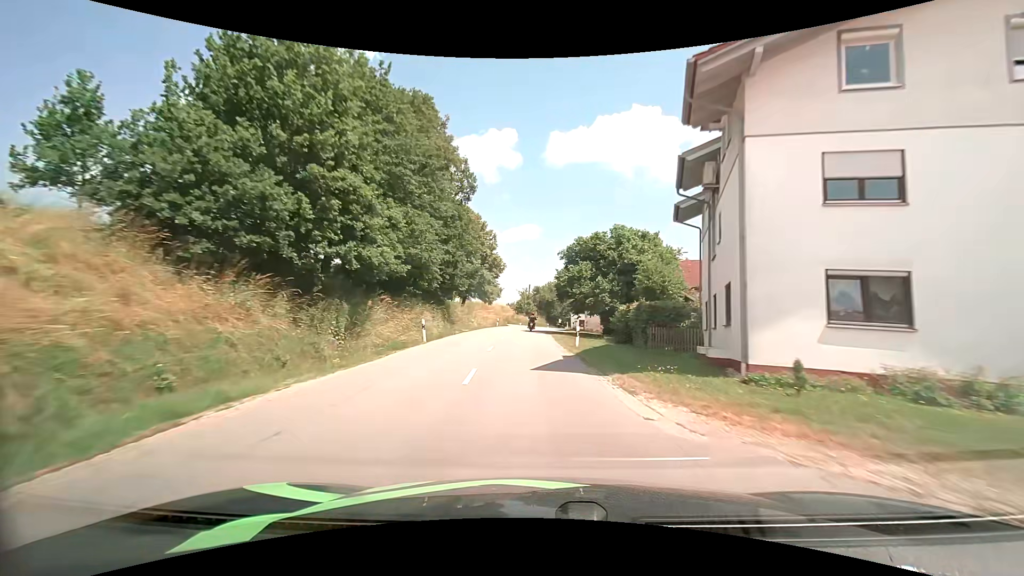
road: secondary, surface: asphalt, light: Day
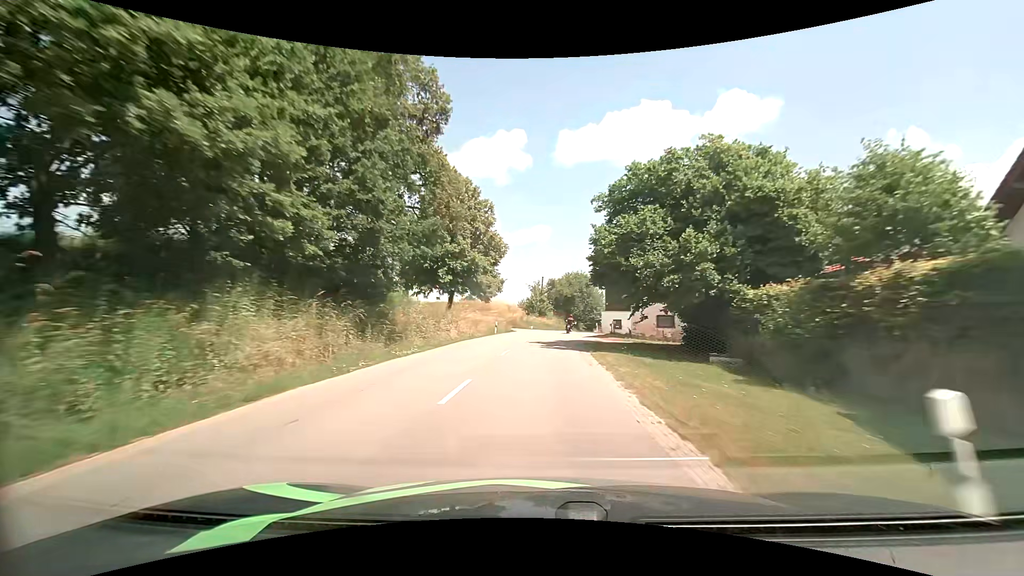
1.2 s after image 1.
(-0.5, +20.3) m; -2°
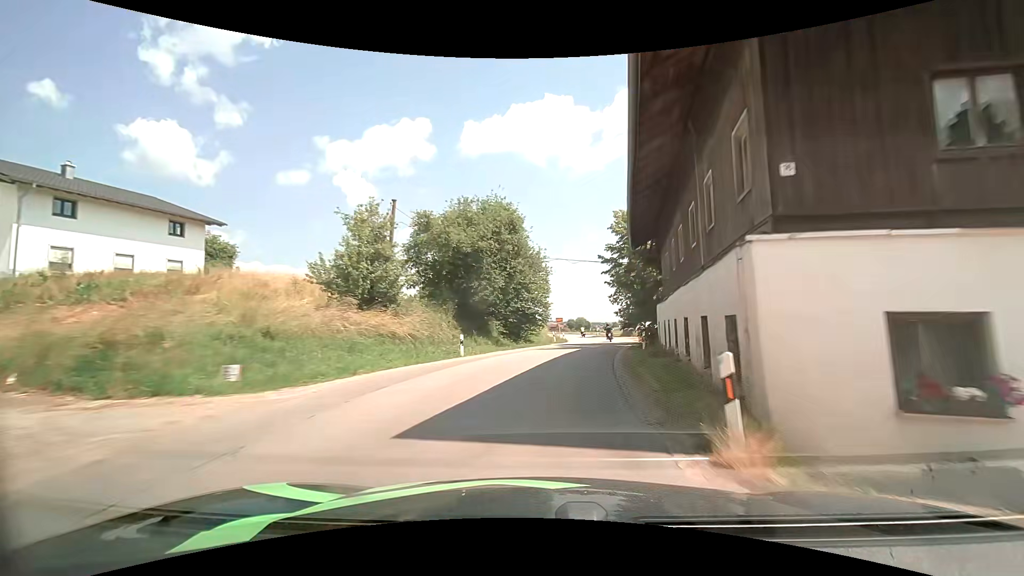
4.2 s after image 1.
(+2.7, +47.7) m; +11°
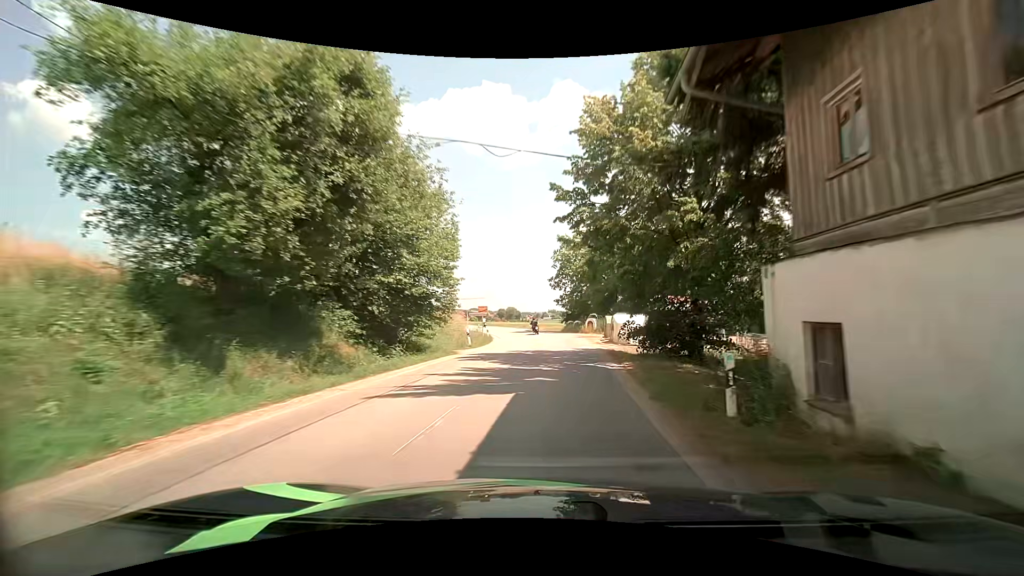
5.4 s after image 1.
(+1.1, +18.1) m; +7°
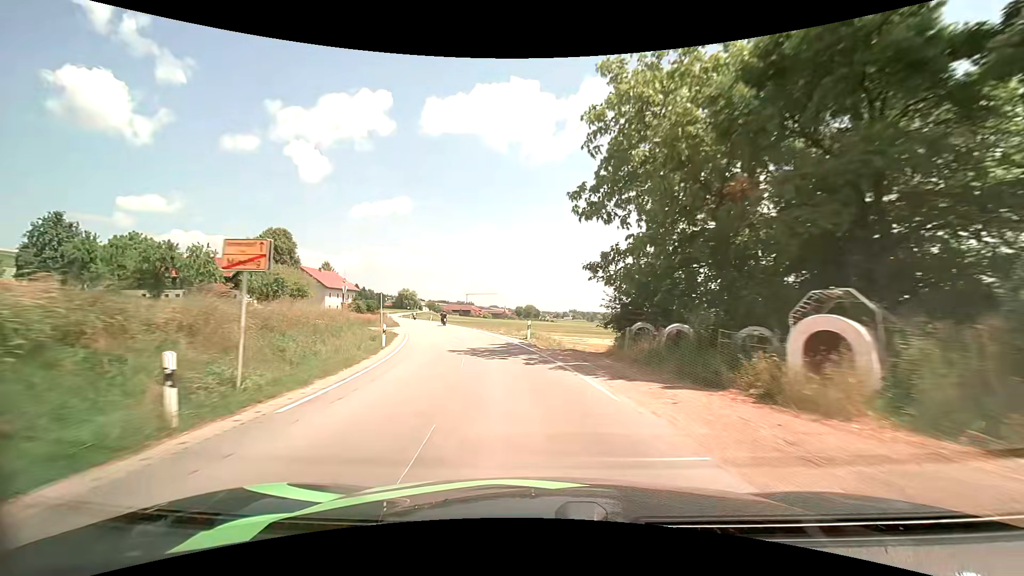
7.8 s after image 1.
(+1.0, +38.1) m; -1°
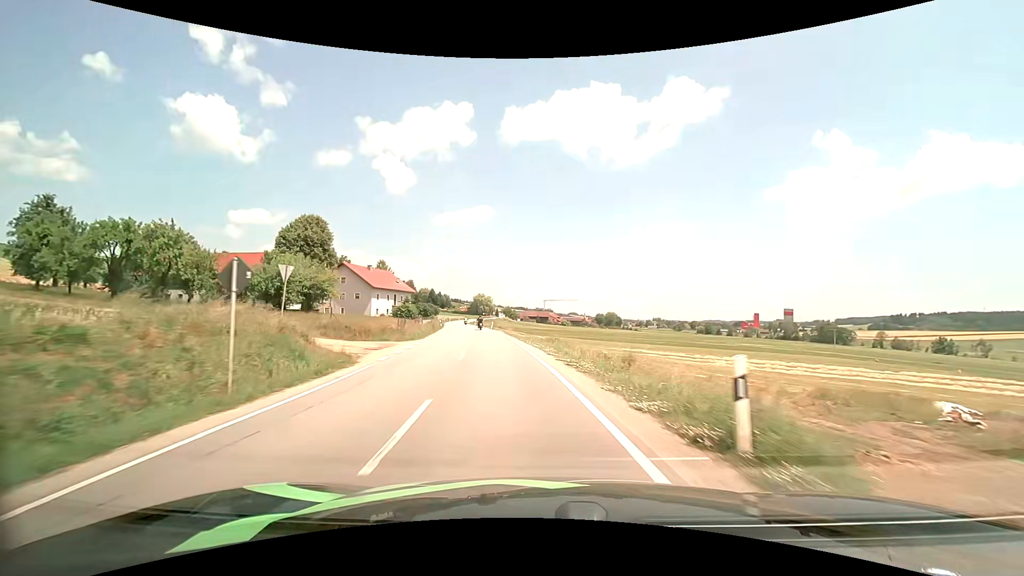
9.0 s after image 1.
(-1.6, +20.2) m; -9°
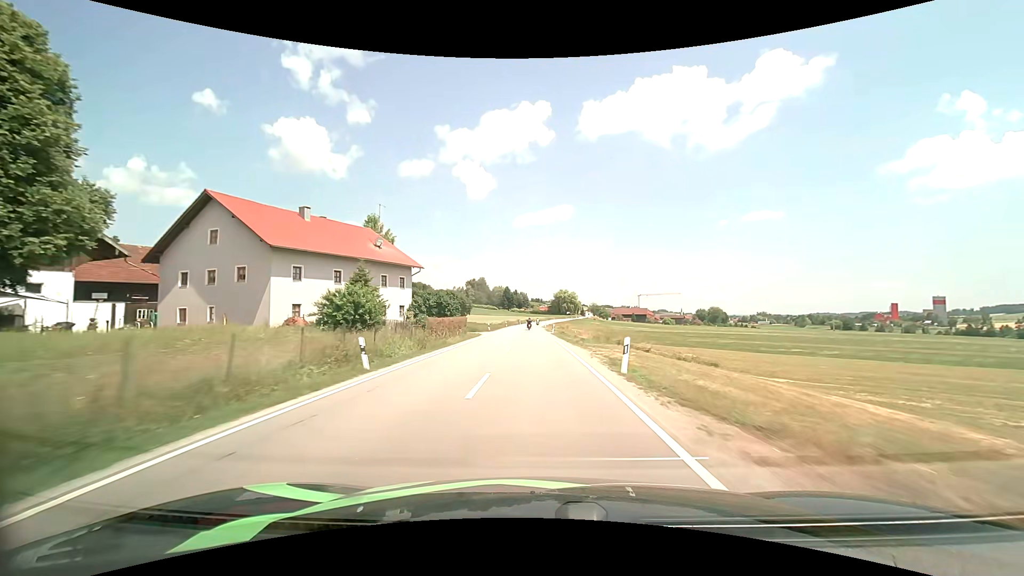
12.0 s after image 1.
(-7.0, +56.4) m; -10°
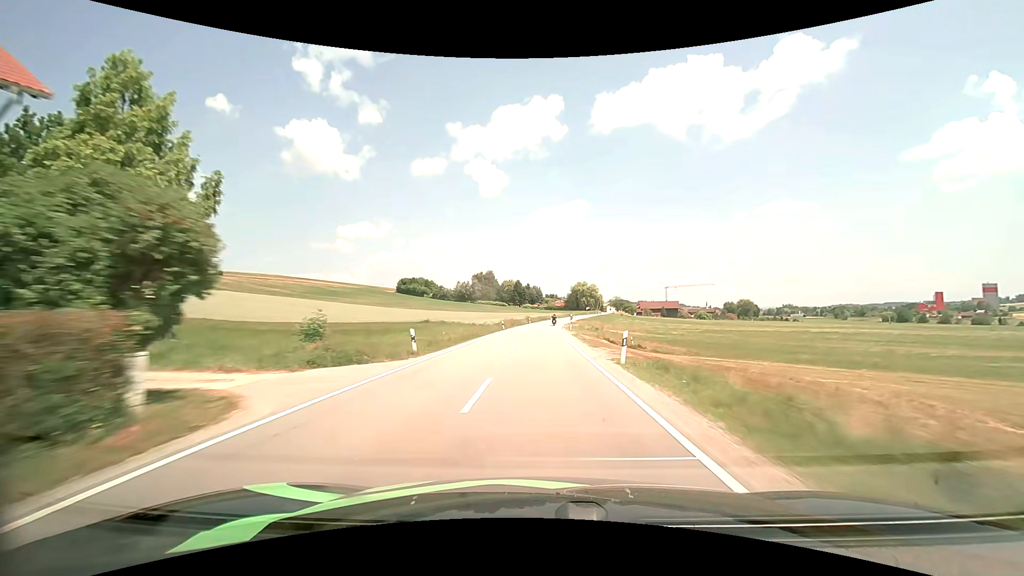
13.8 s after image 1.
(-0.7, +38.1) m; -2°
(0, +10) (0, +20) (0, +30) (0, +40) (0, +50) (+1, +60) (+1, +70) (+2, +80) (+3, +90) (+3, +100) m
